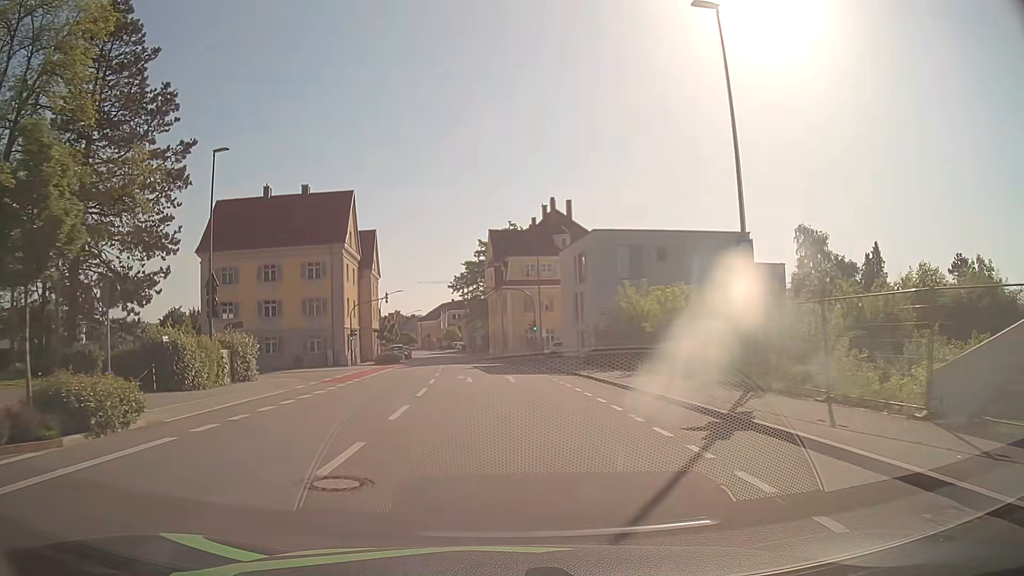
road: tertiary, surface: asphalt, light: Day
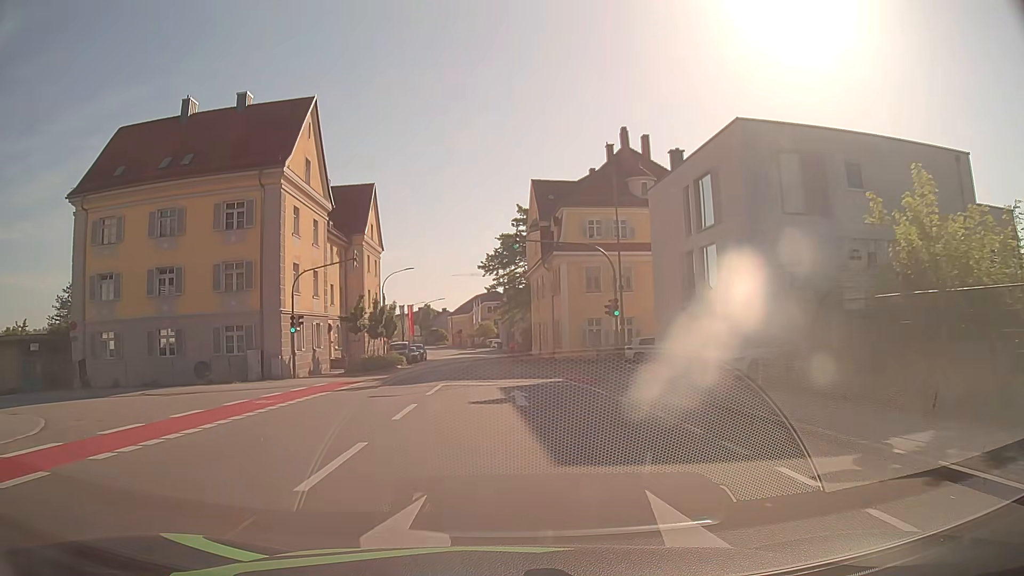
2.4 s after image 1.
(-0.9, +24.2) m; -4°
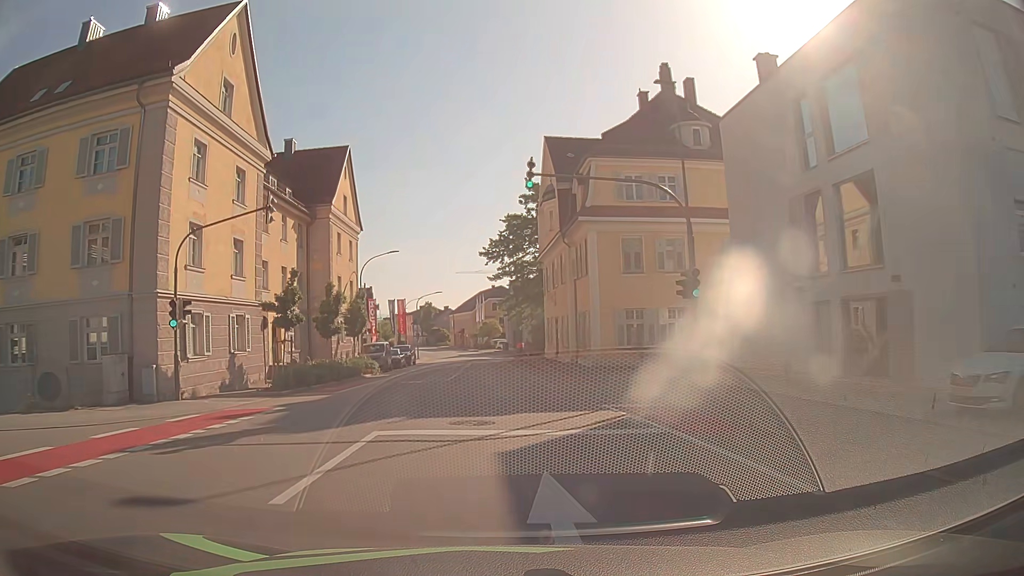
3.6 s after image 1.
(0.0, +12.5) m; 0°
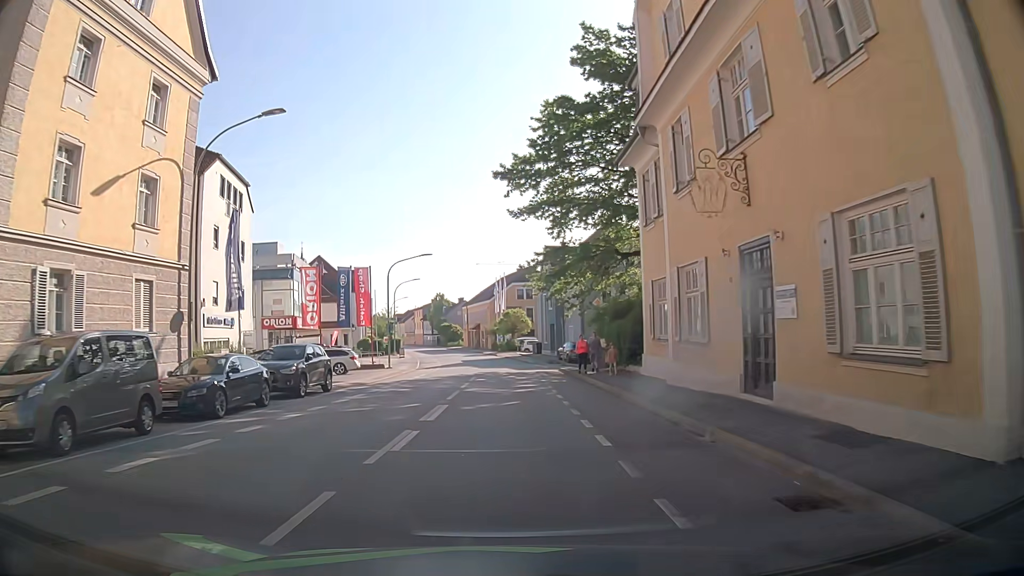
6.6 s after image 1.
(-0.8, +32.8) m; -2°
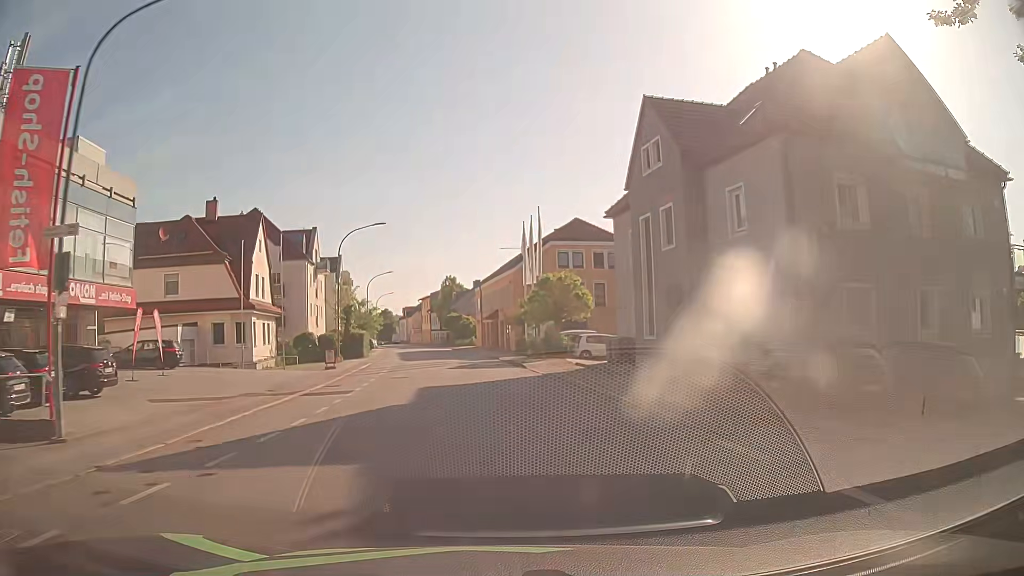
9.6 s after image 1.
(-0.4, +36.8) m; -2°
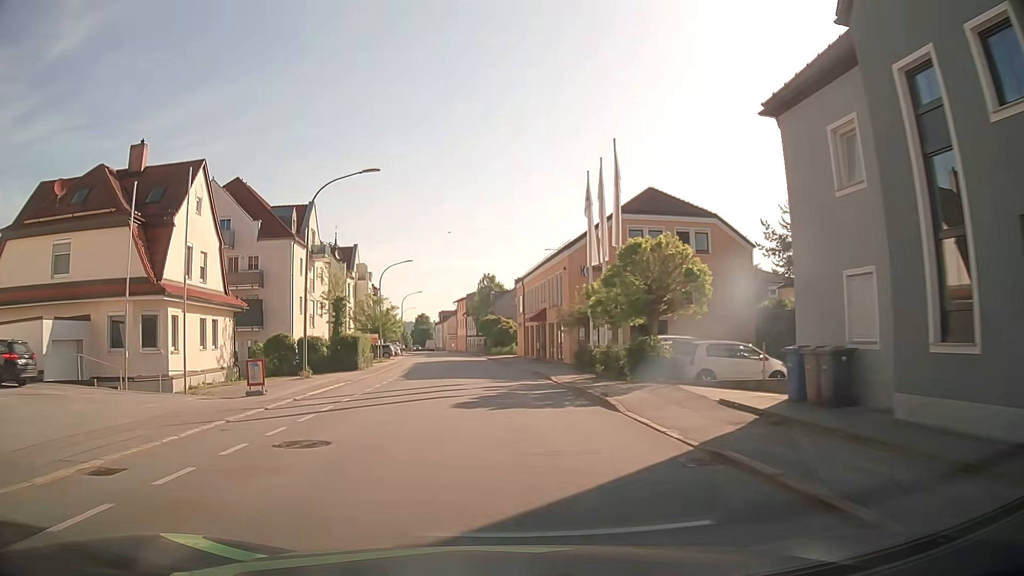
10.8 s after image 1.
(-0.5, +15.5) m; -4°
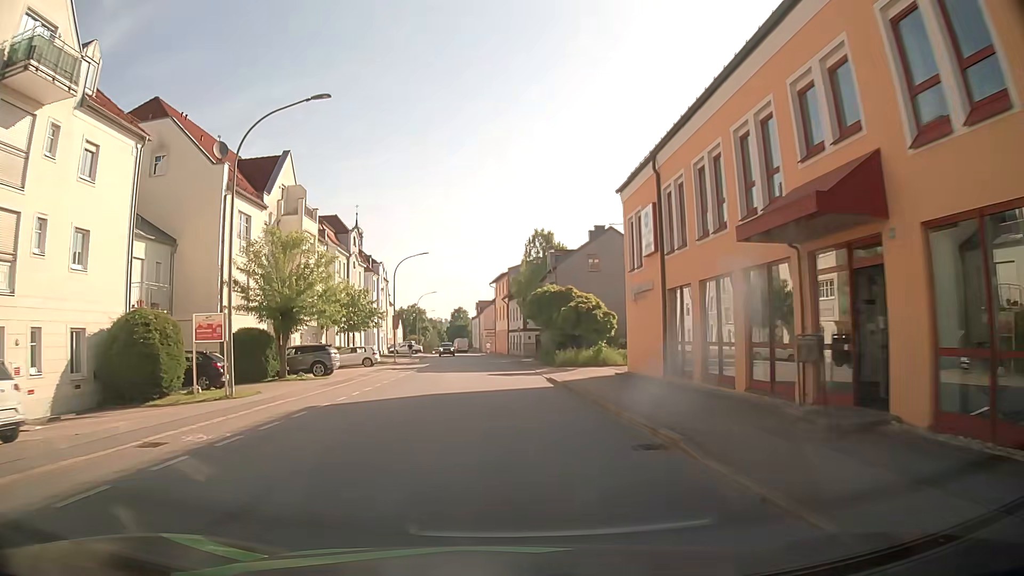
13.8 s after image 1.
(-1.4, +40.2) m; -4°
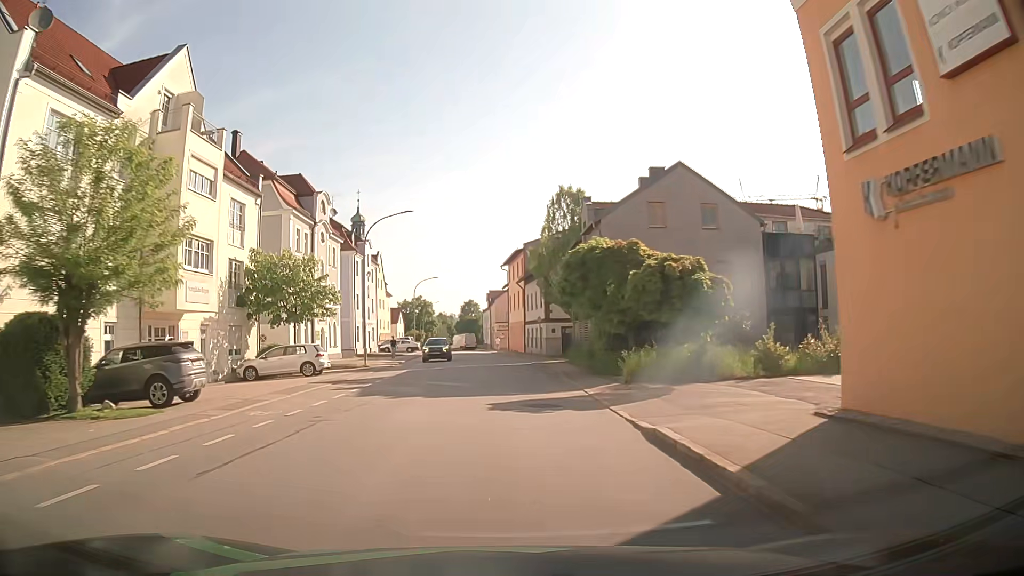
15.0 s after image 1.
(-0.2, +16.4) m; -1°
